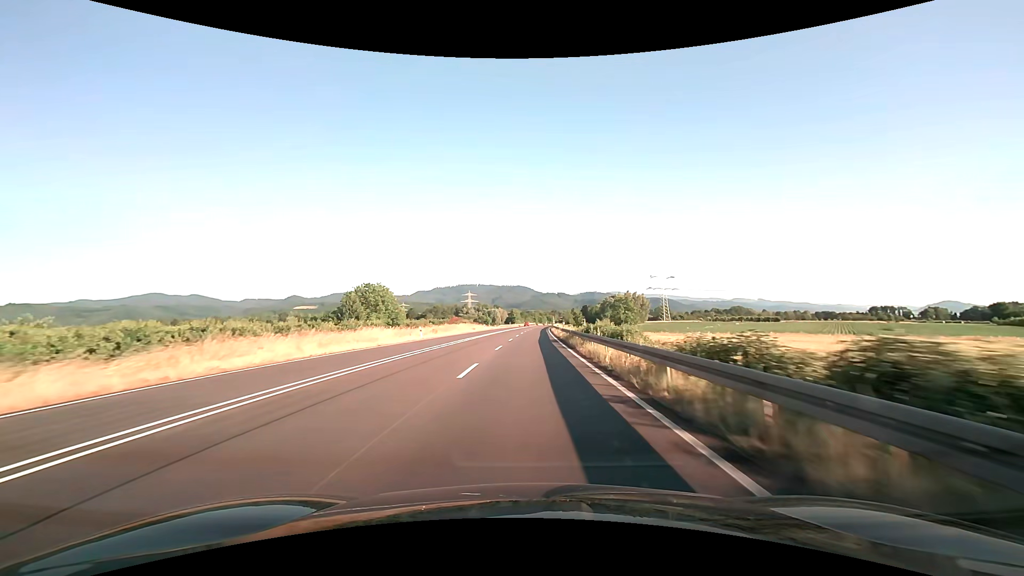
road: trunk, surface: asphalt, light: Day
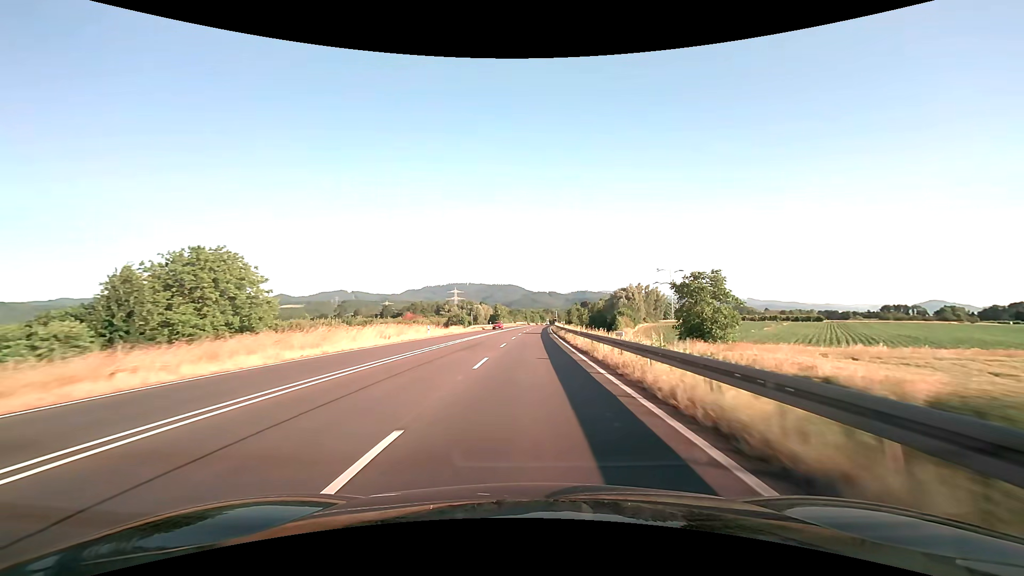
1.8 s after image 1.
(+0.4, +45.9) m; +1°
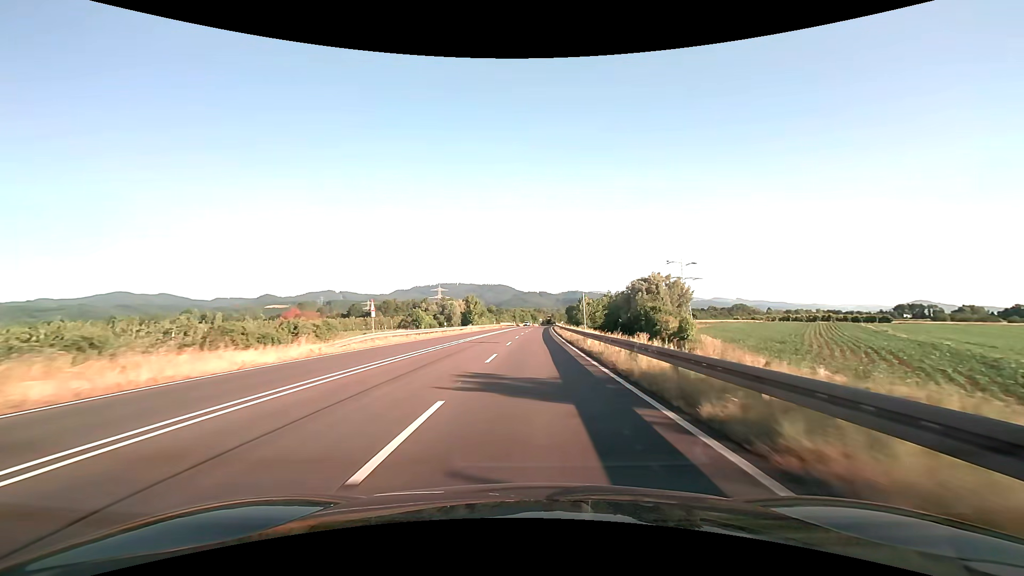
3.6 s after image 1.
(+0.4, +46.0) m; +1°
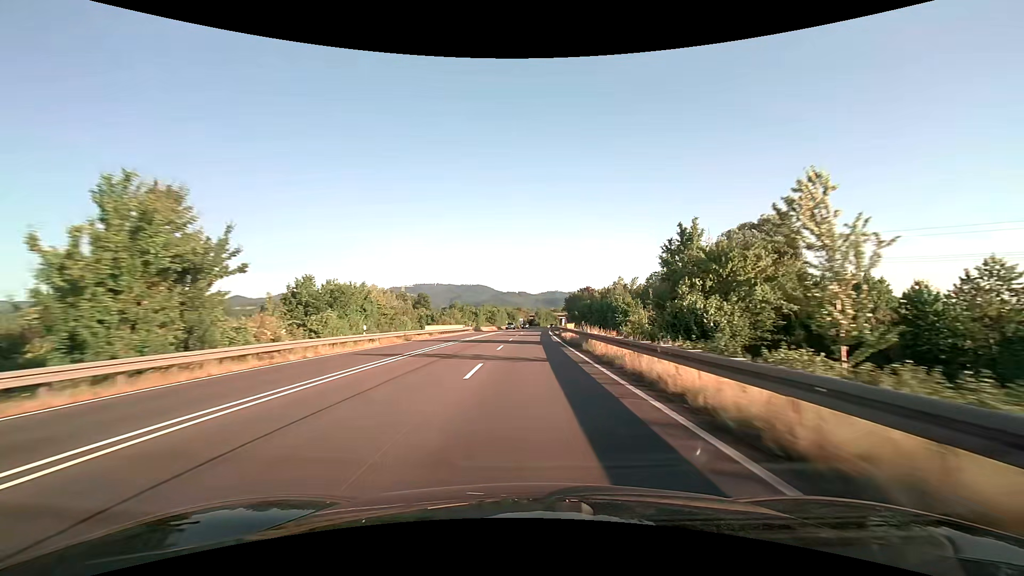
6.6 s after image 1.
(+1.5, +76.8) m; +2°
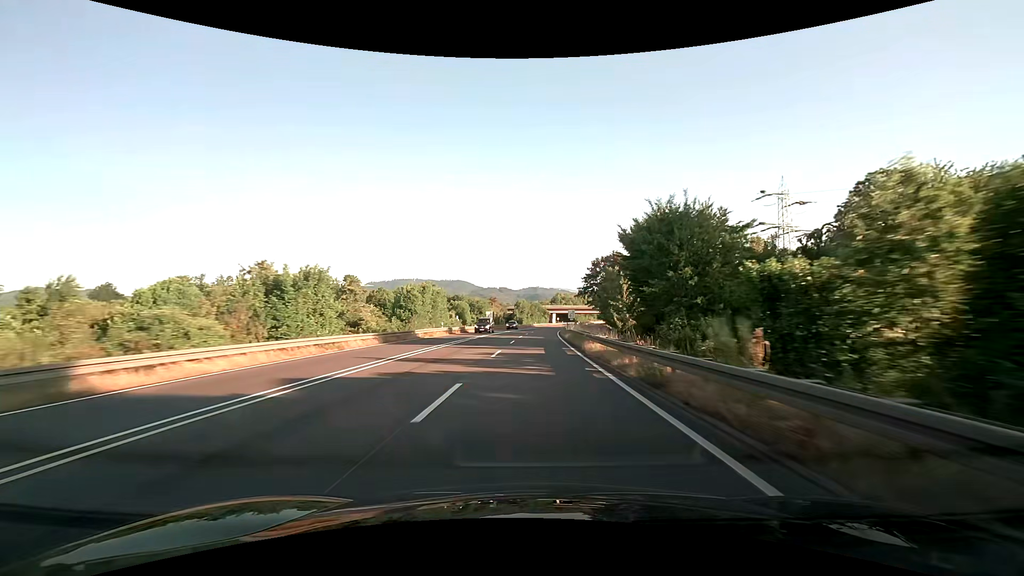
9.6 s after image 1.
(+1.2, +77.1) m; +2°
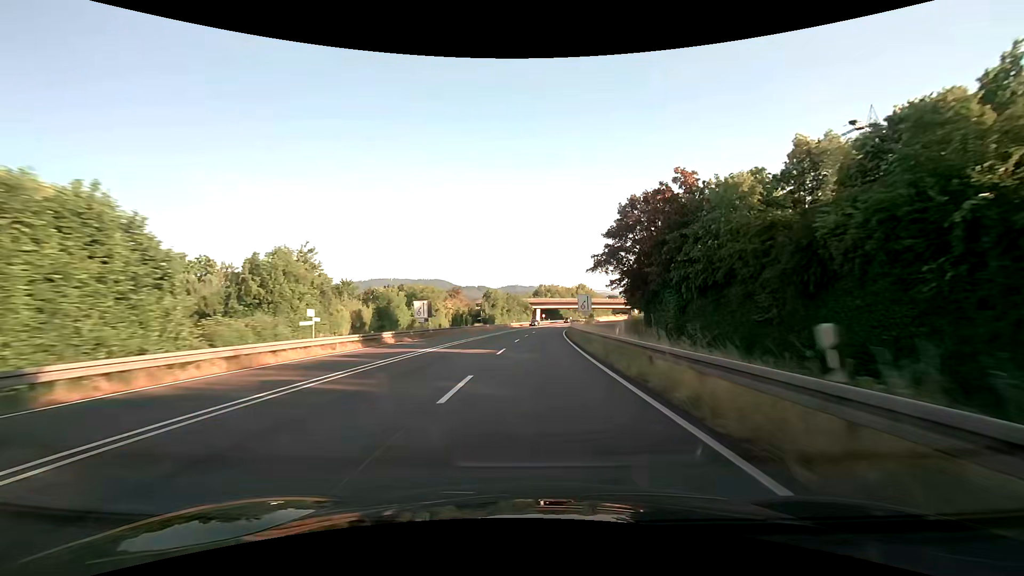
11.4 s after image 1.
(+0.8, +46.6) m; +2°
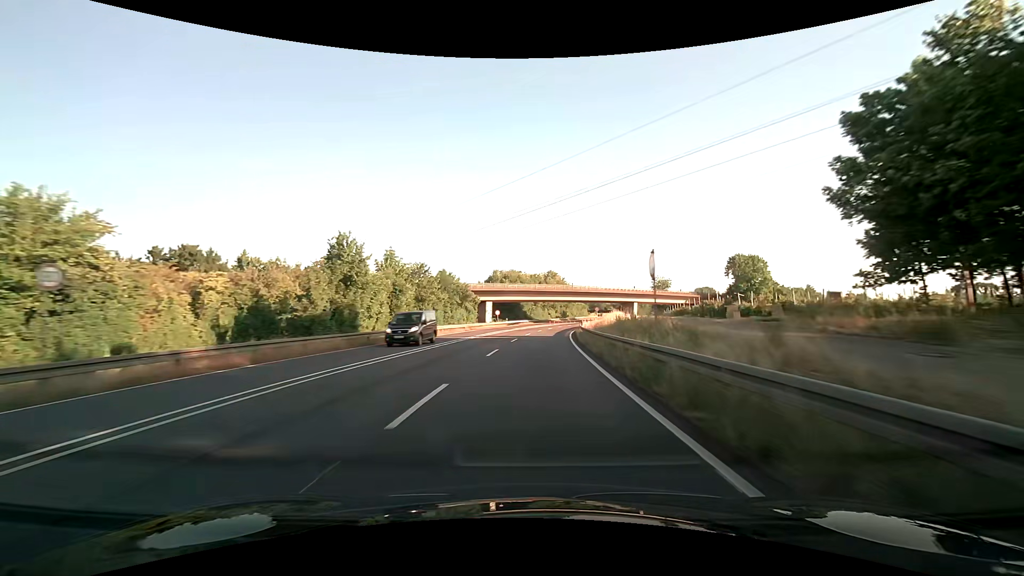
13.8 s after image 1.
(+2.6, +61.8) m; +5°
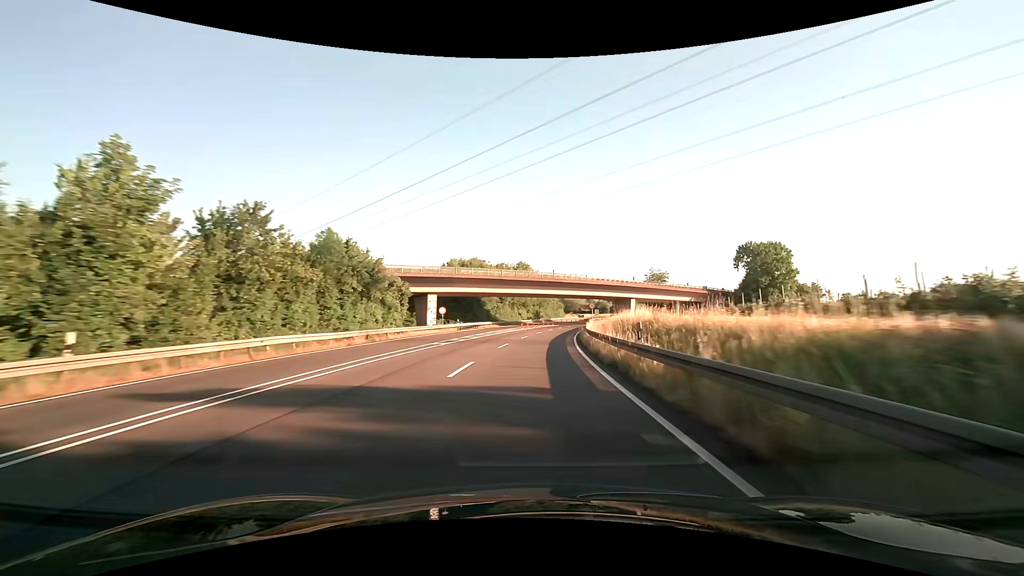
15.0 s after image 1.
(+0.8, +30.5) m; +3°
(0, +10) (0, +20) (+1, +30) (+2, +40) (+3, +50) (+4, +60) (+6, +70) (+8, +80) (+10, +89) (+12, +99) m
